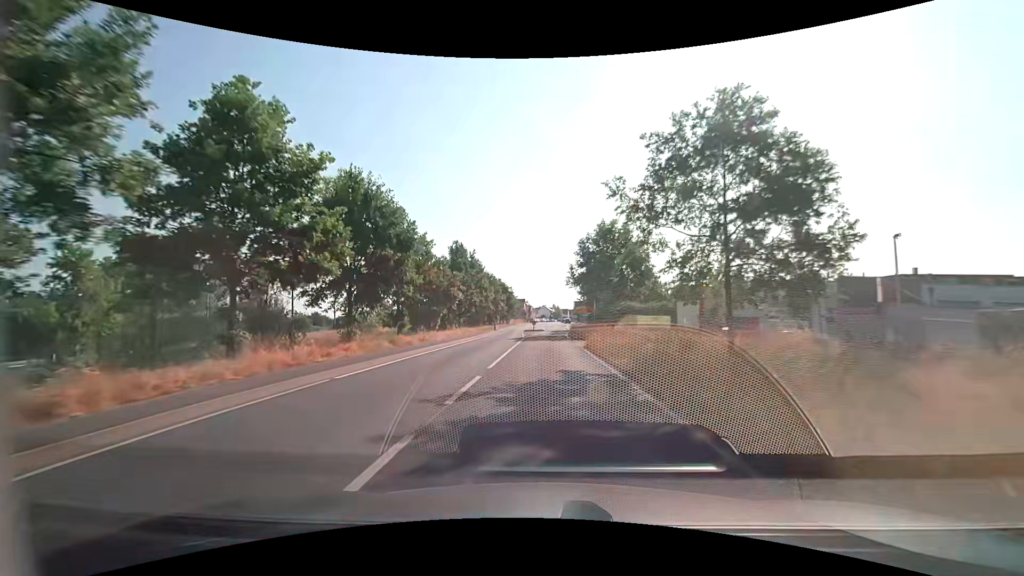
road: tertiary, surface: asphalt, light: Day
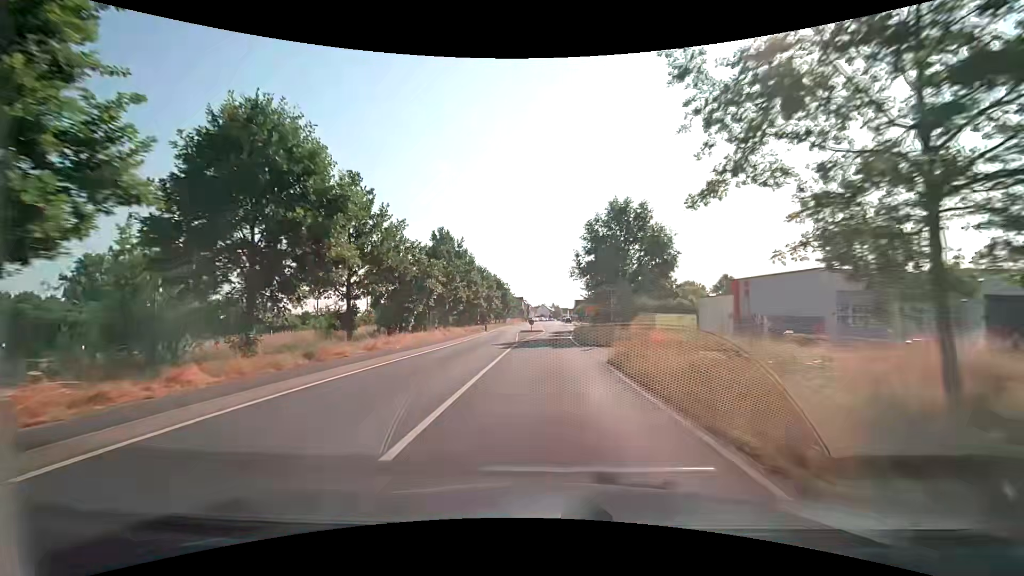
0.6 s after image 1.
(+0.1, +9.2) m; 0°
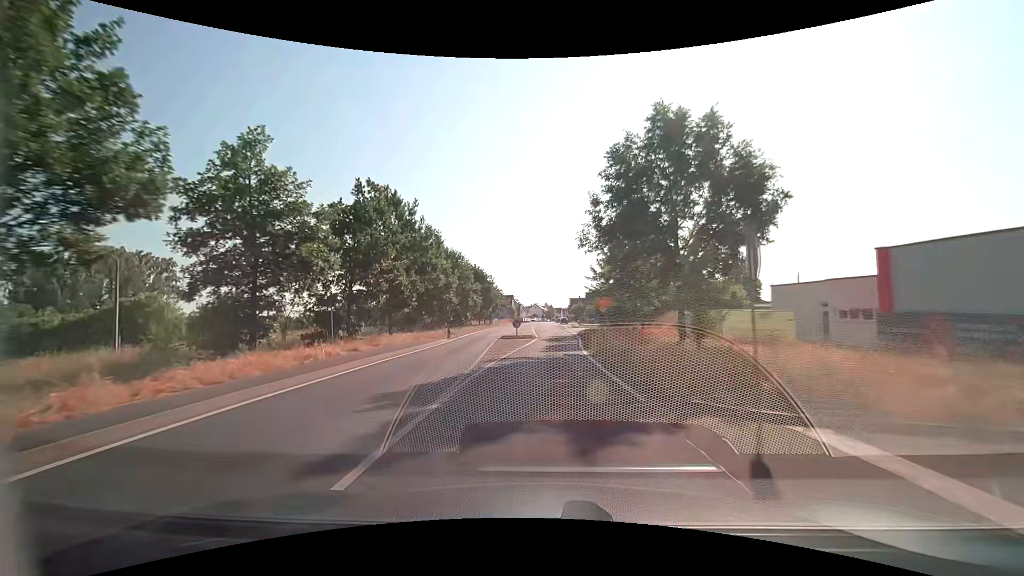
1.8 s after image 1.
(+0.2, +18.3) m; +1°
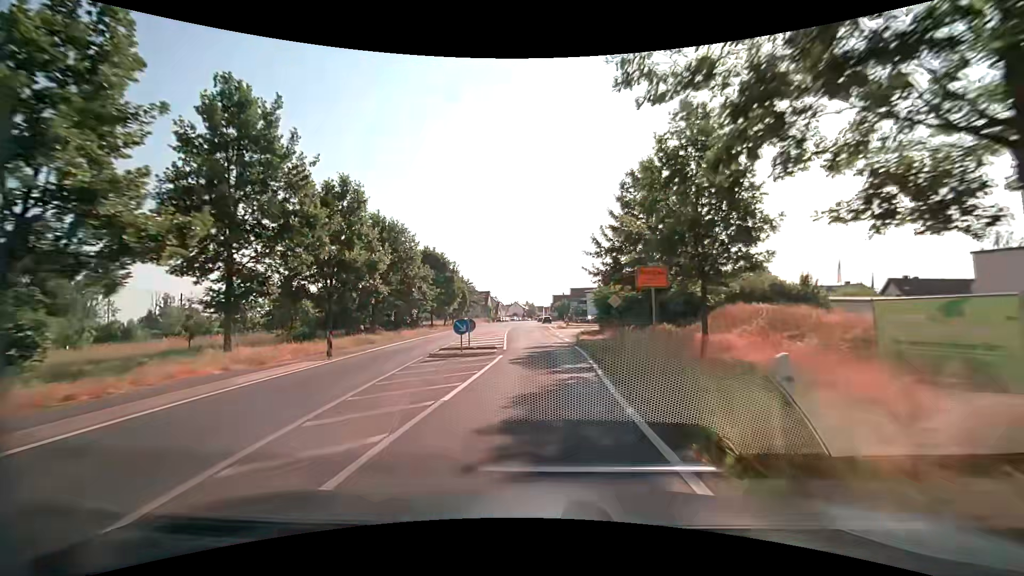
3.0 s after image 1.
(+0.3, +18.1) m; +2°
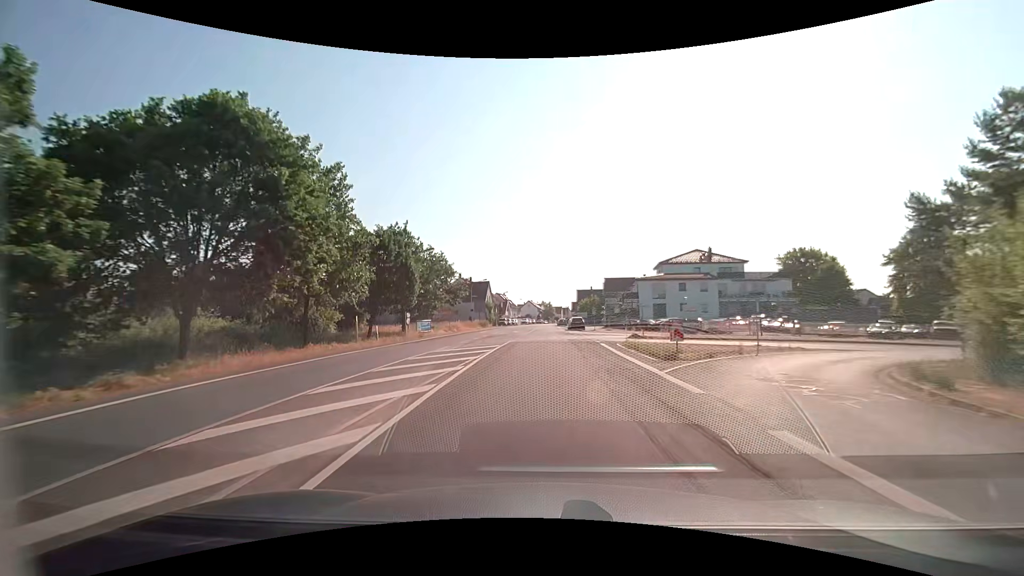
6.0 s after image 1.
(-1.2, +44.3) m; -2°
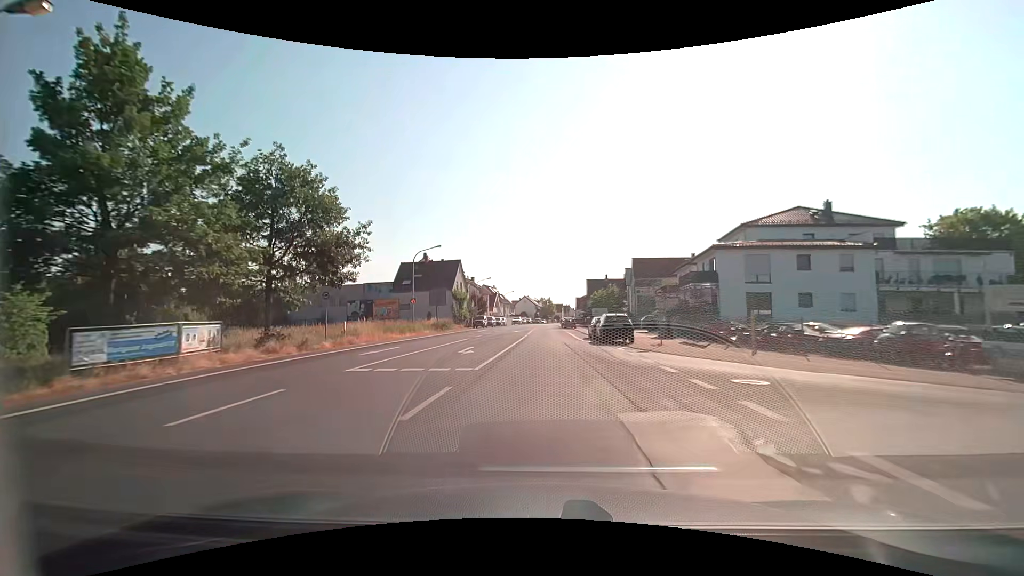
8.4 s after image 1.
(0.0, +34.3) m; 0°
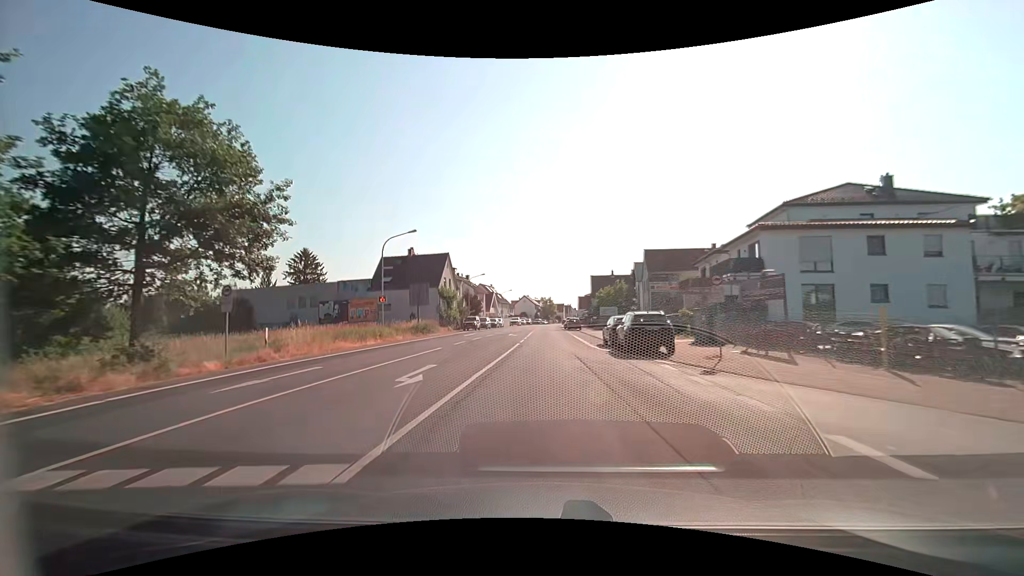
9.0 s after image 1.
(+0.1, +8.4) m; 0°
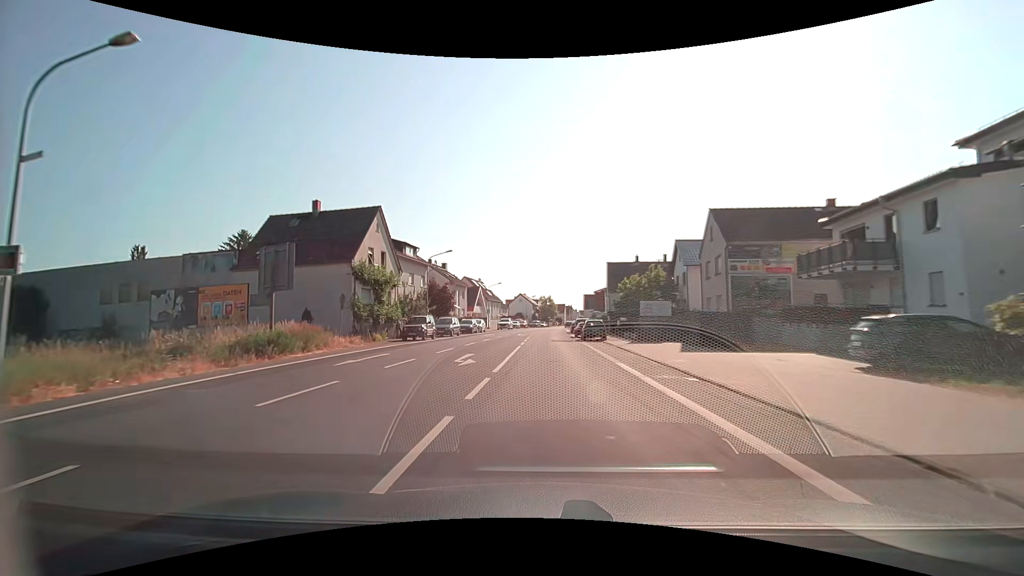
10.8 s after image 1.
(0.0, +24.9) m; 0°
(0, +10) (0, +20) (0, +30) (0, +40) (+1, +50) (+1, +60) (+1, +70) (+1, +80) (+2, +90) (+2, +100) m
